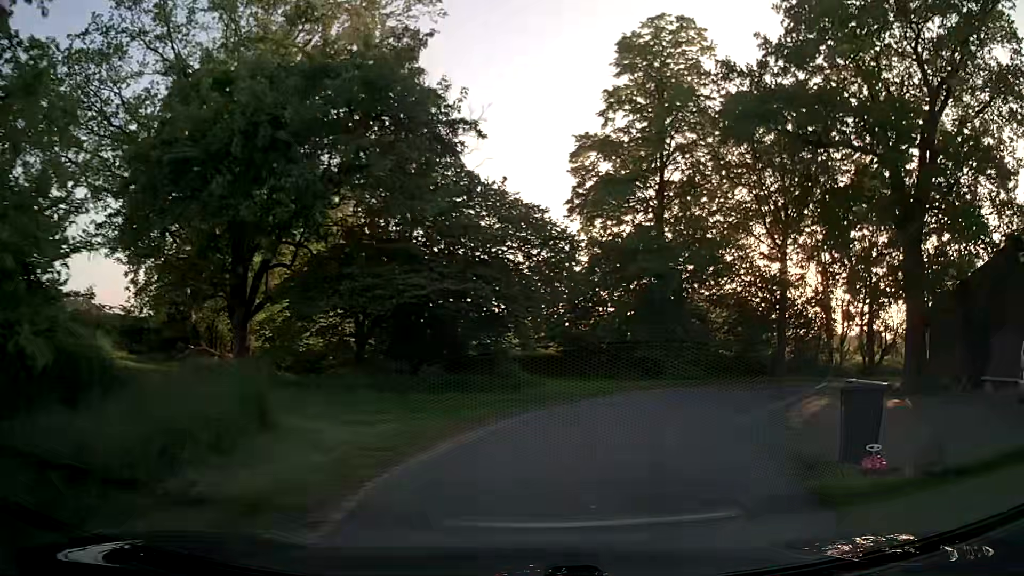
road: unclassified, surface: asphalt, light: Day
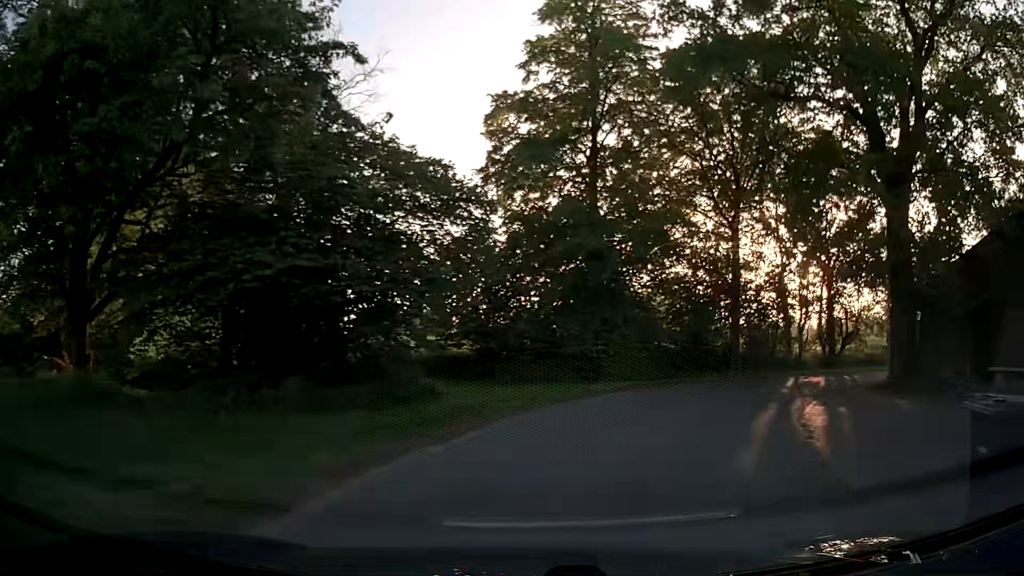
(+0.3, +4.6) m; +8°
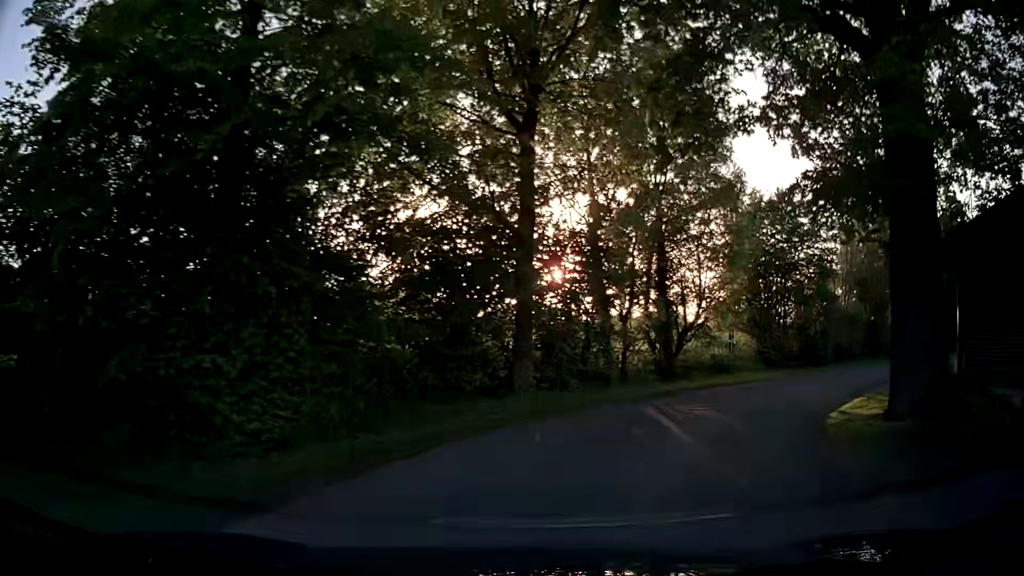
(+2.1, +13.0) m; +21°
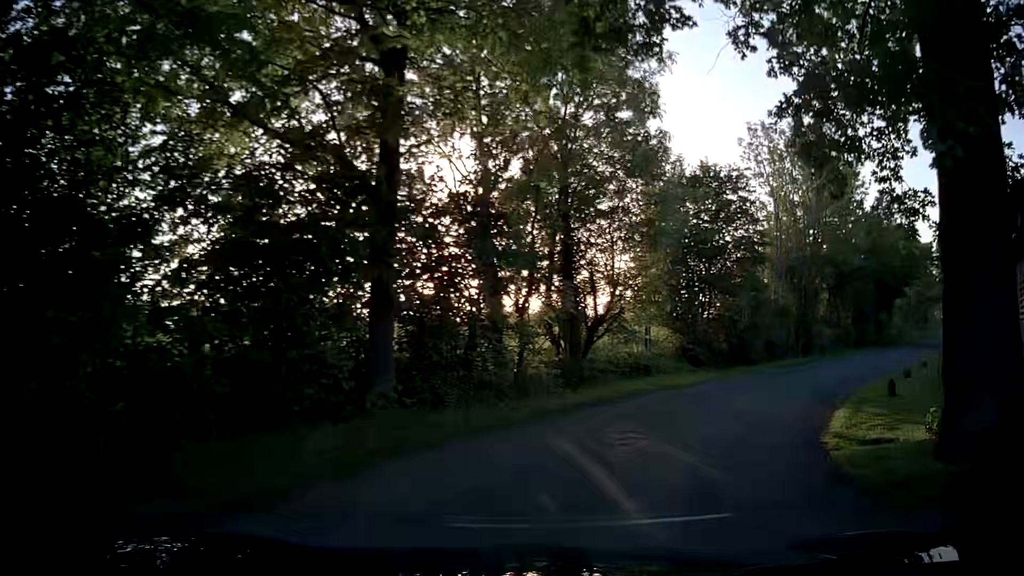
(+0.3, +4.4) m; +9°
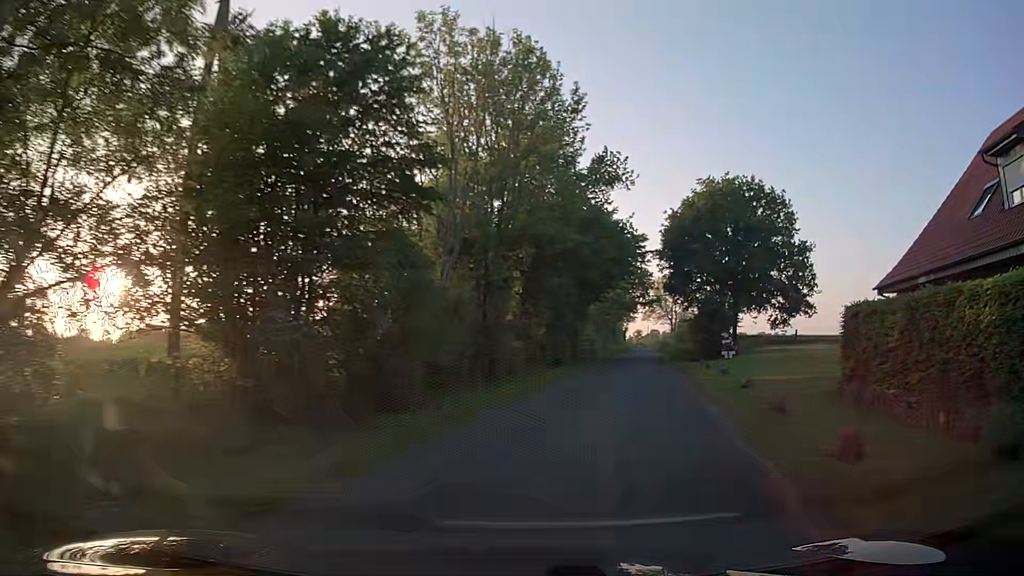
(+3.5, +13.8) m; +28°
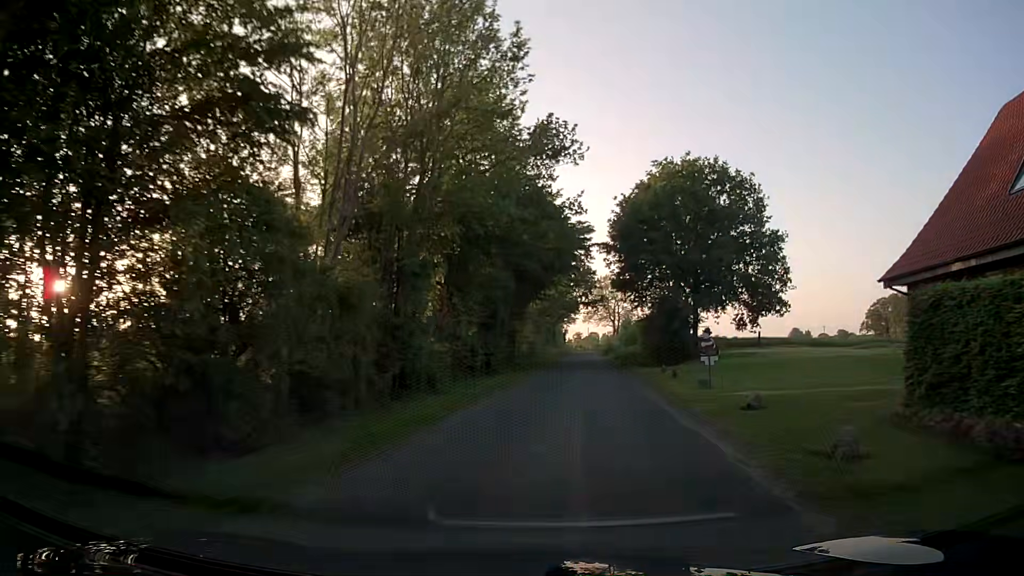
(+0.4, +5.4) m; +6°
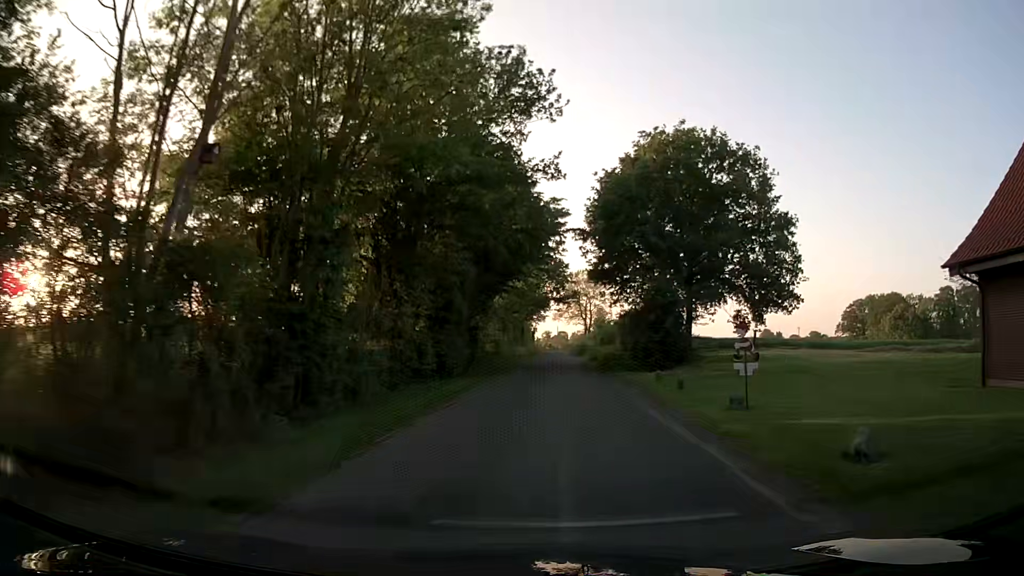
(+0.2, +5.8) m; +2°
